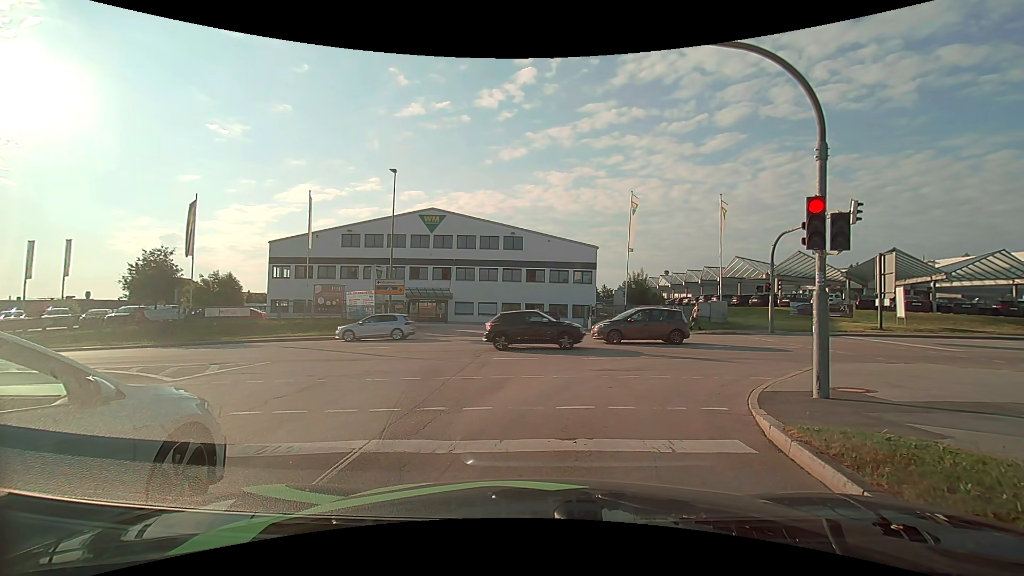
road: secondary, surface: asphalt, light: Day
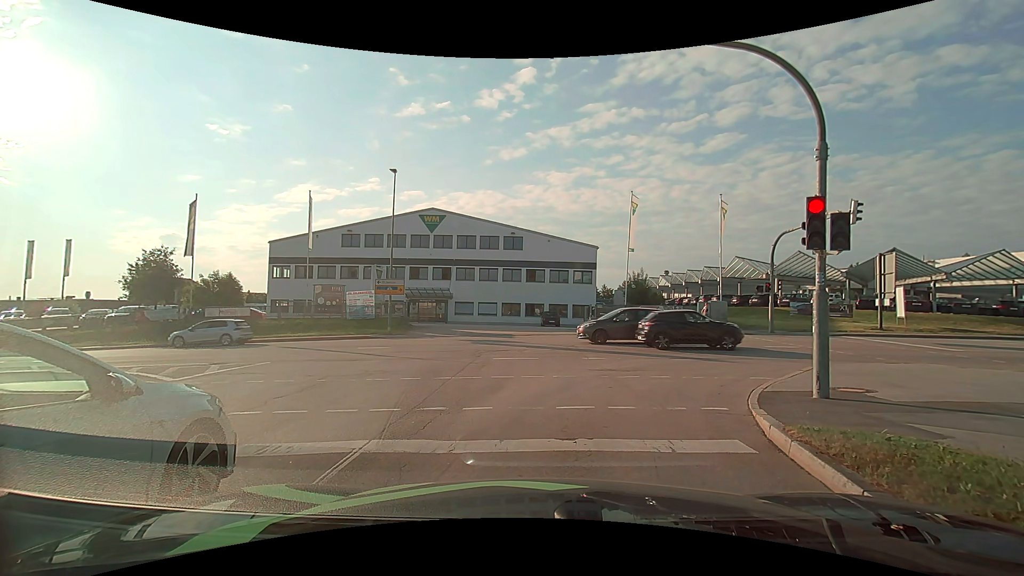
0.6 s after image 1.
(0.0, 0.0) m; 0°
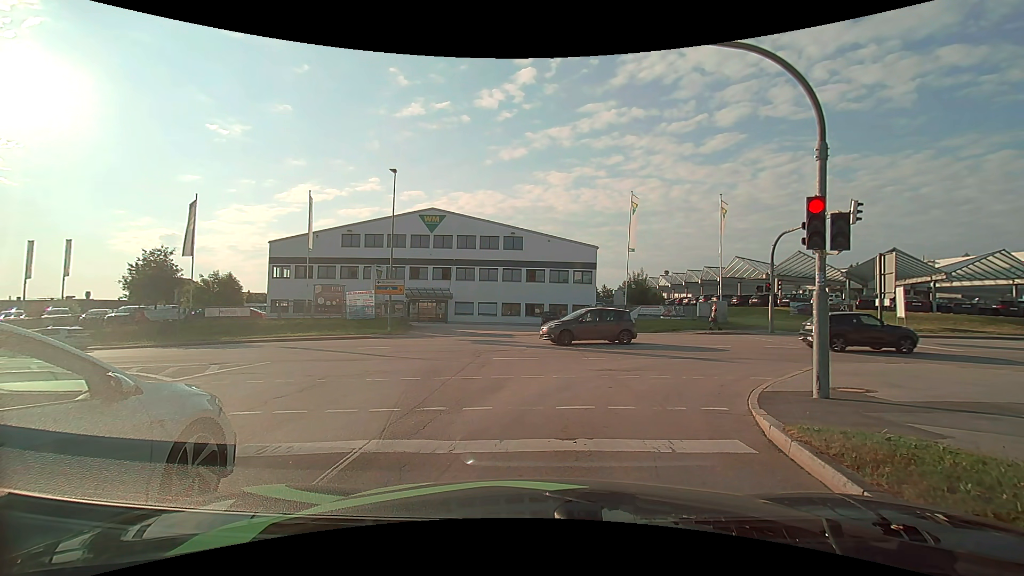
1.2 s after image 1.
(0.0, 0.0) m; 0°
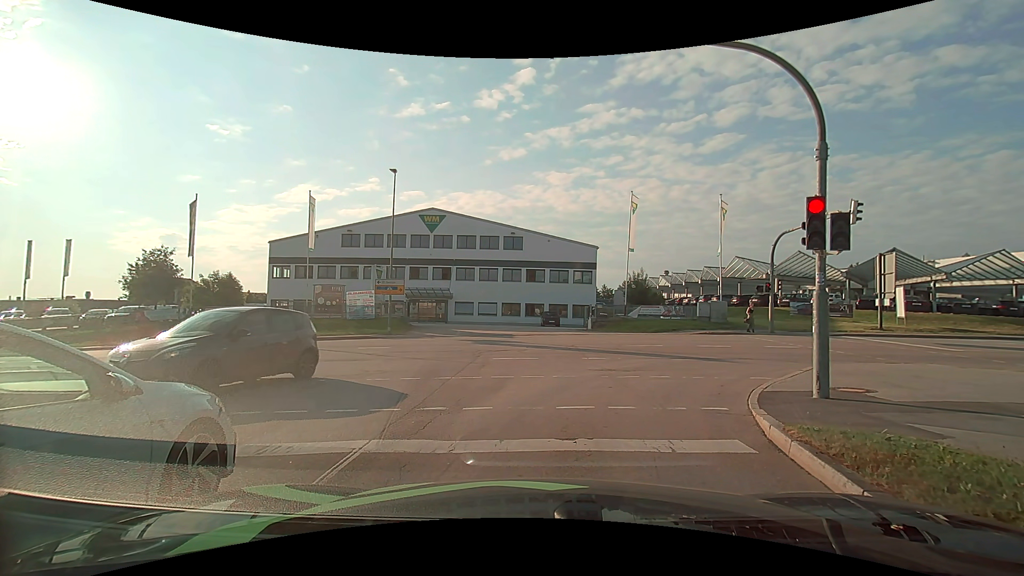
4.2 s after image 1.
(0.0, 0.0) m; 0°
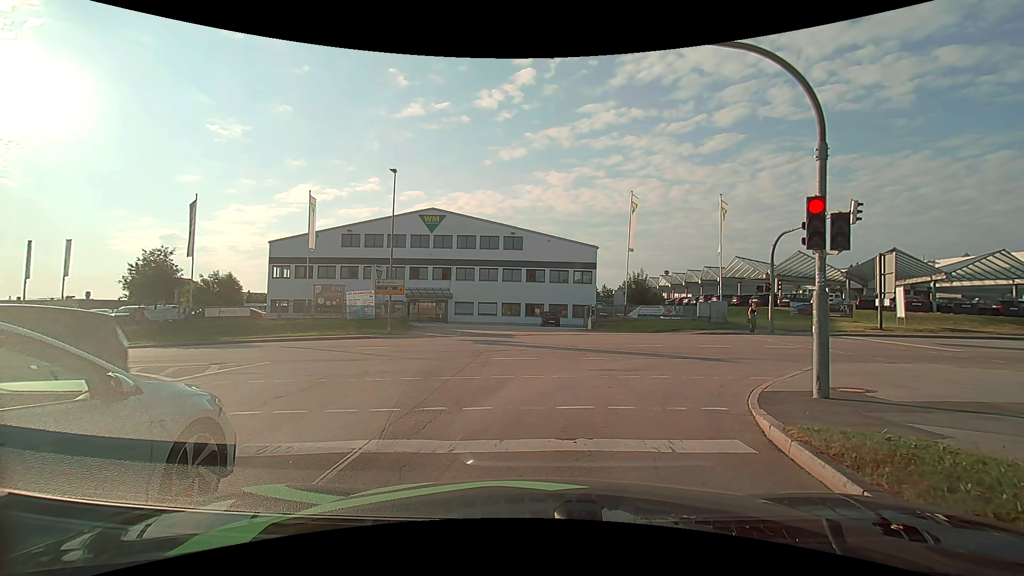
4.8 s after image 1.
(0.0, 0.0) m; 0°
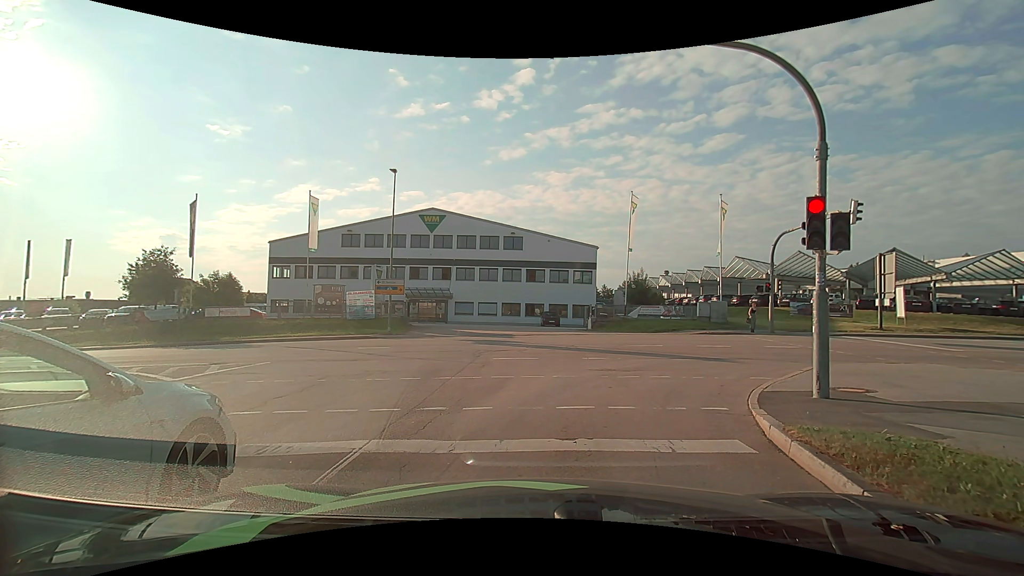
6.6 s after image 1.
(0.0, 0.0) m; 0°
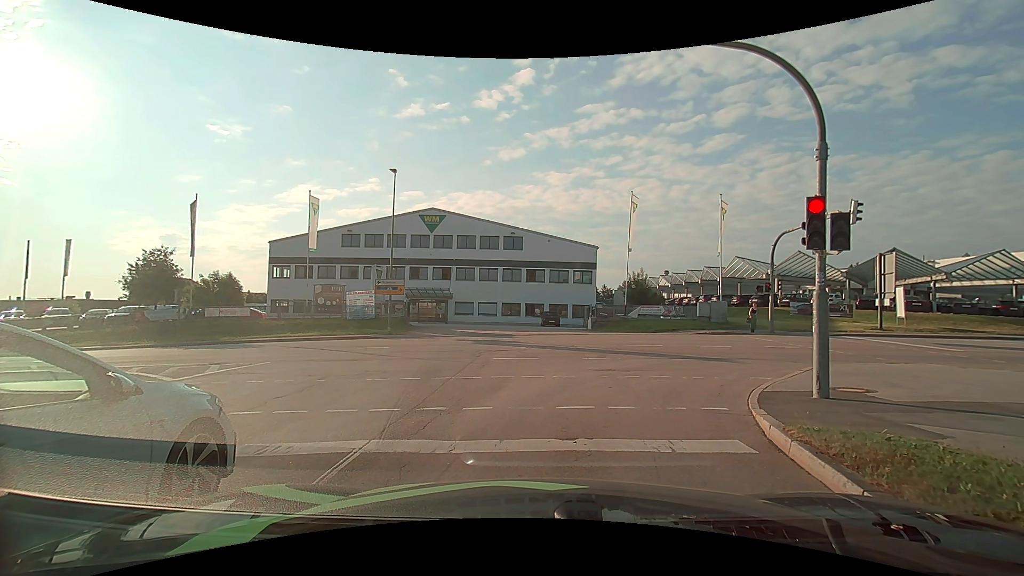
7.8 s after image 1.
(0.0, 0.0) m; 0°
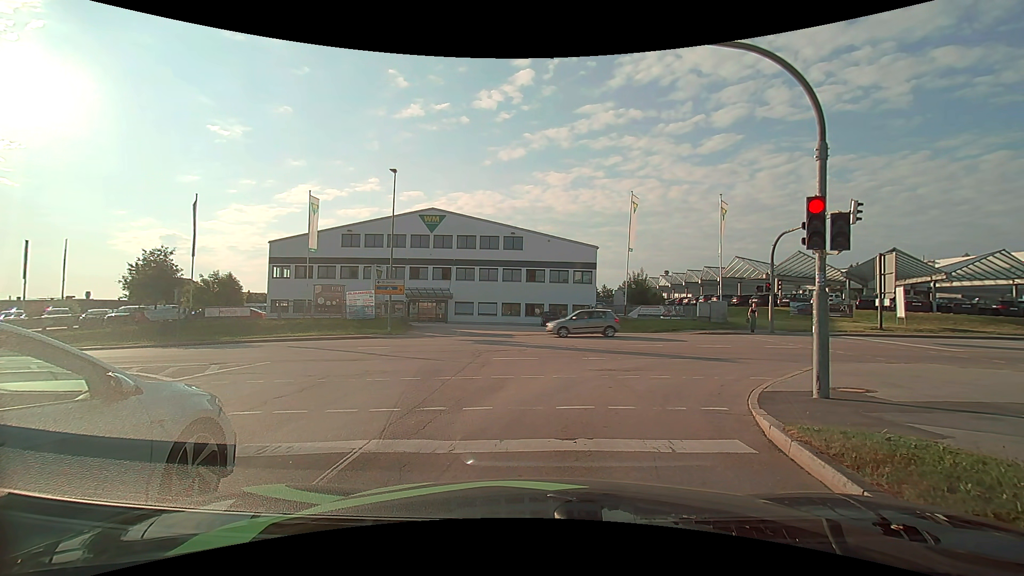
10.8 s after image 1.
(0.0, 0.0) m; 0°
